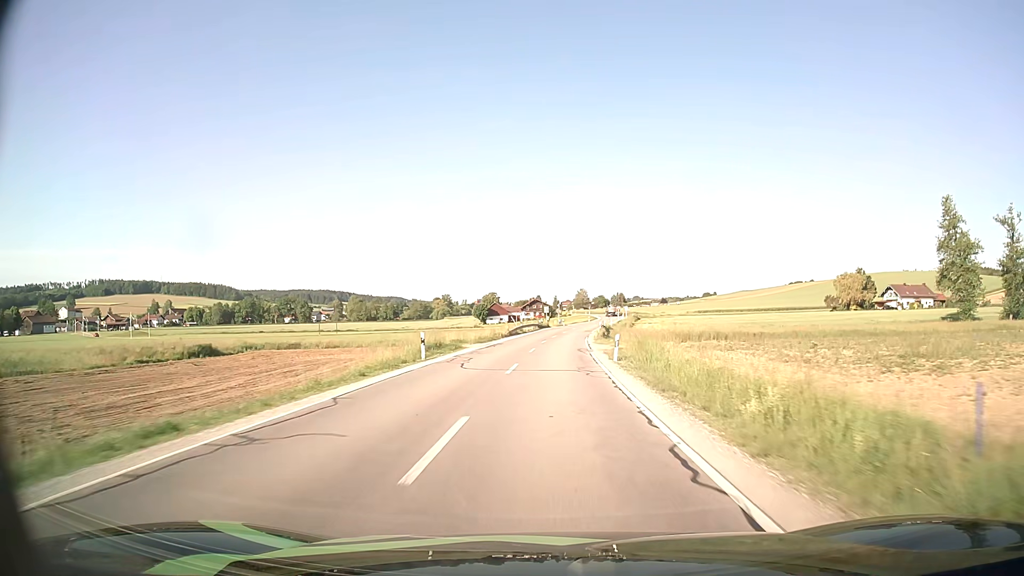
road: secondary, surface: asphalt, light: Day
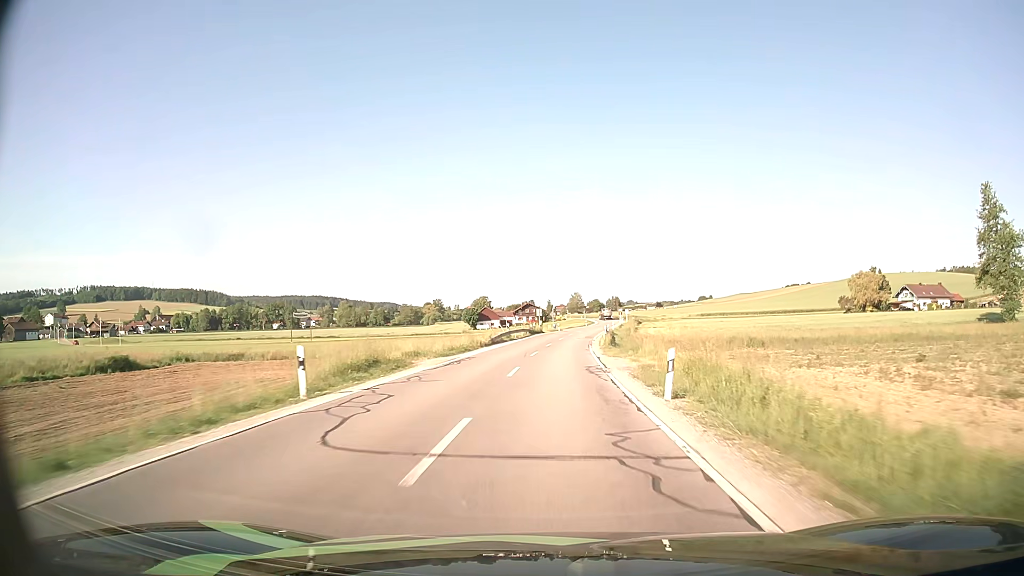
(0.0, +11.9) m; +1°
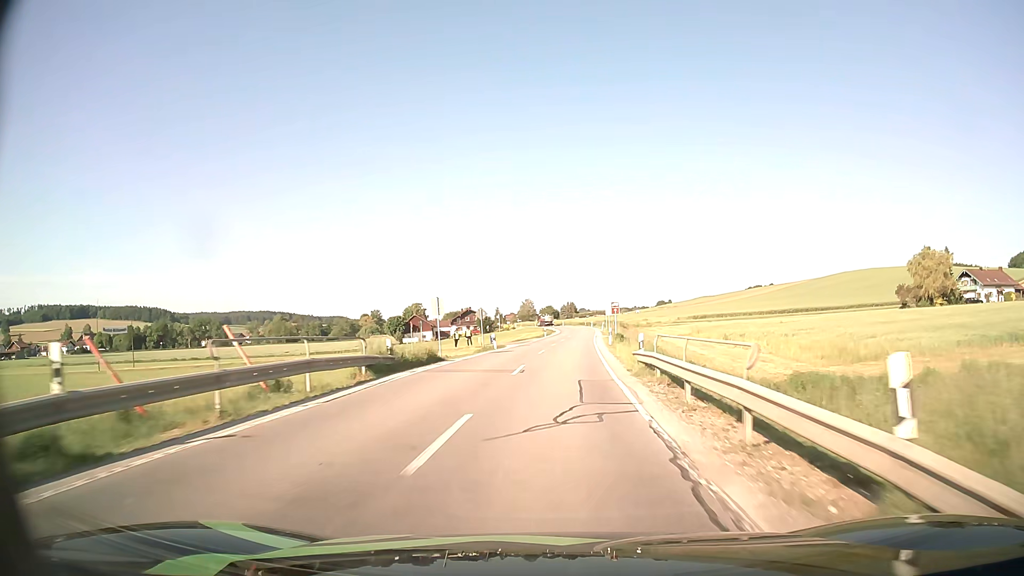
(+1.5, +46.8) m; +4°
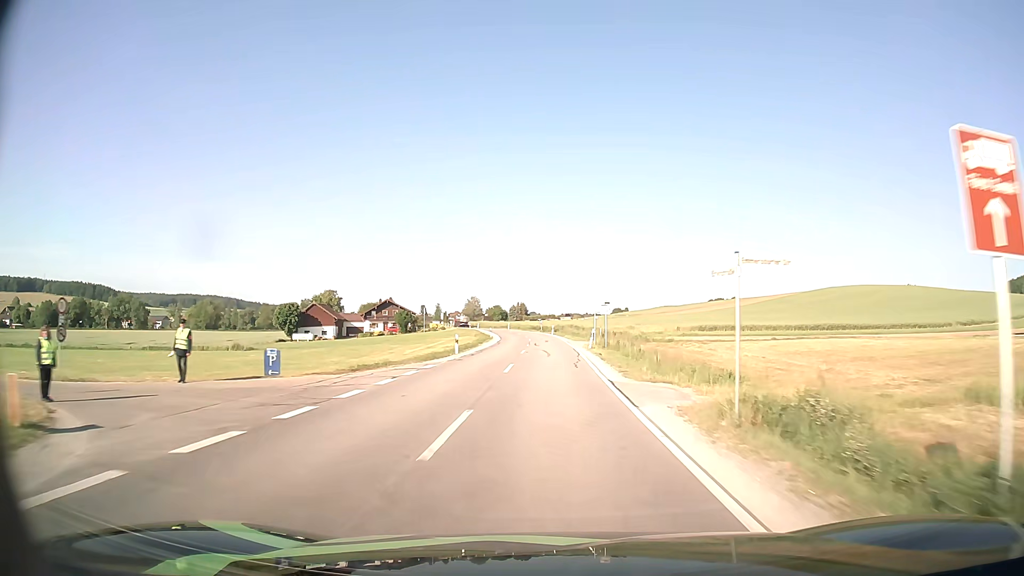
(+1.5, +46.8) m; +4°
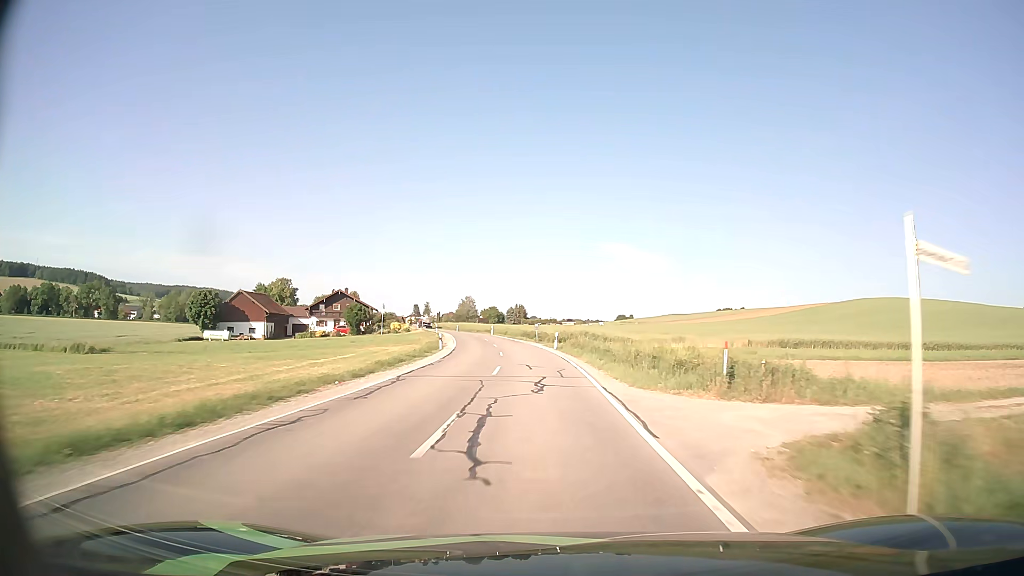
(+0.1, +35.8) m; 0°
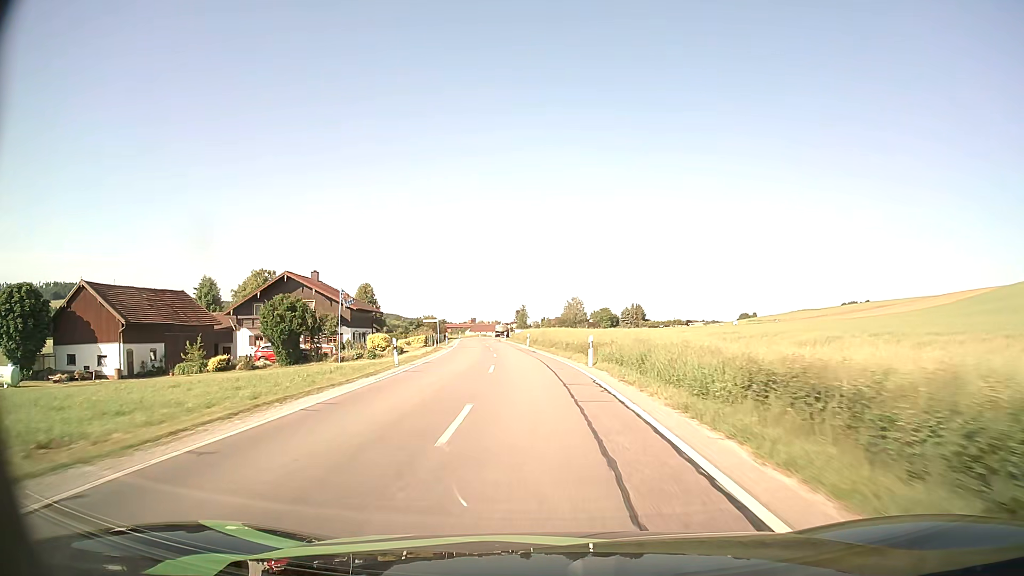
(-4.0, +59.8) m; -9°
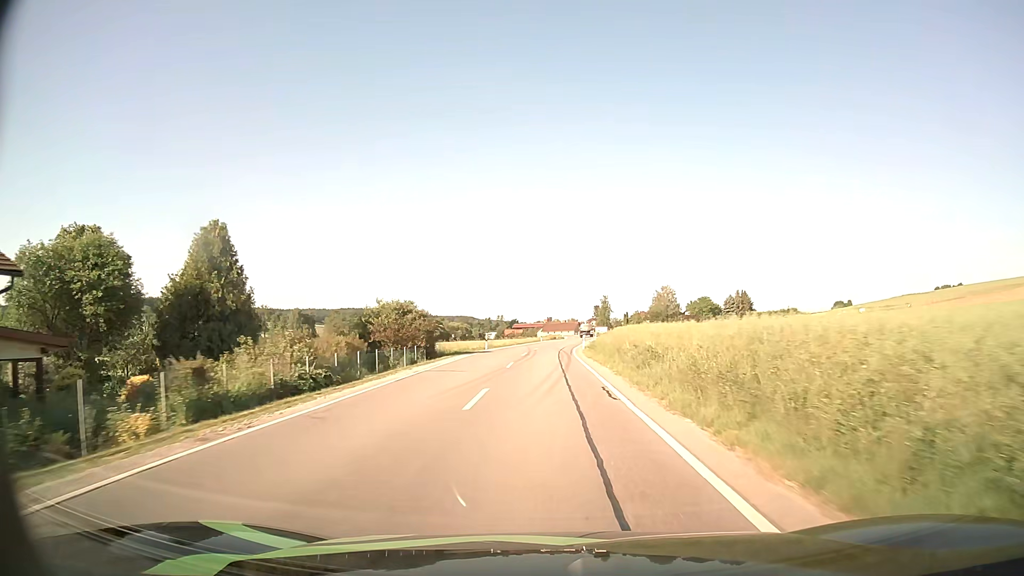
(-3.8, +55.7) m; -6°
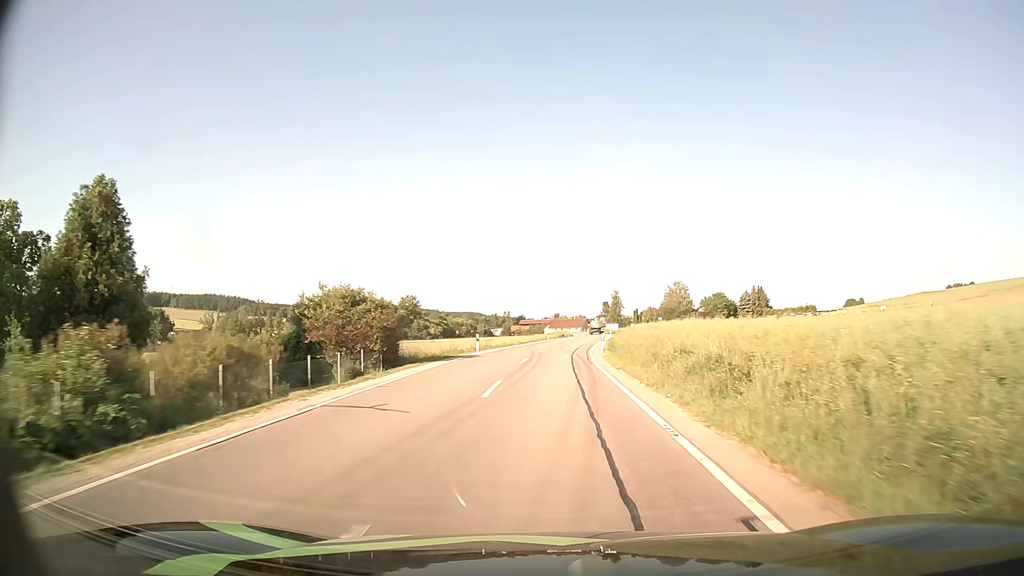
(-0.1, +10.7) m; -1°
(0, +10) (0, +20) (+1, +30) (+1, +40) (+2, +50) (+3, +60) (+4, +70) (+5, +80) (+6, +90) (+7, +100) m
